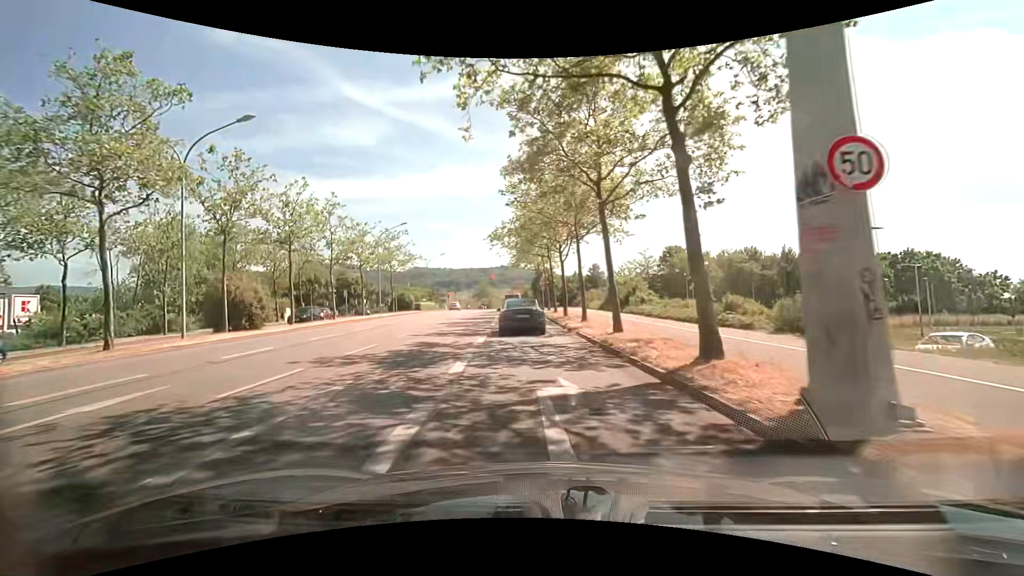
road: primary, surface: asphalt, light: Day
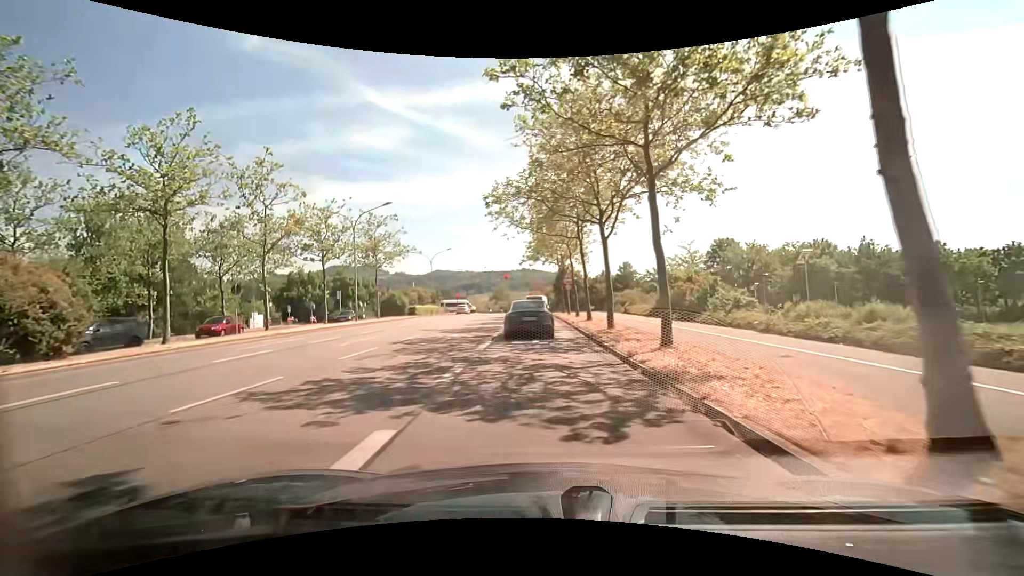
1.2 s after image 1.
(-0.3, +12.9) m; -2°
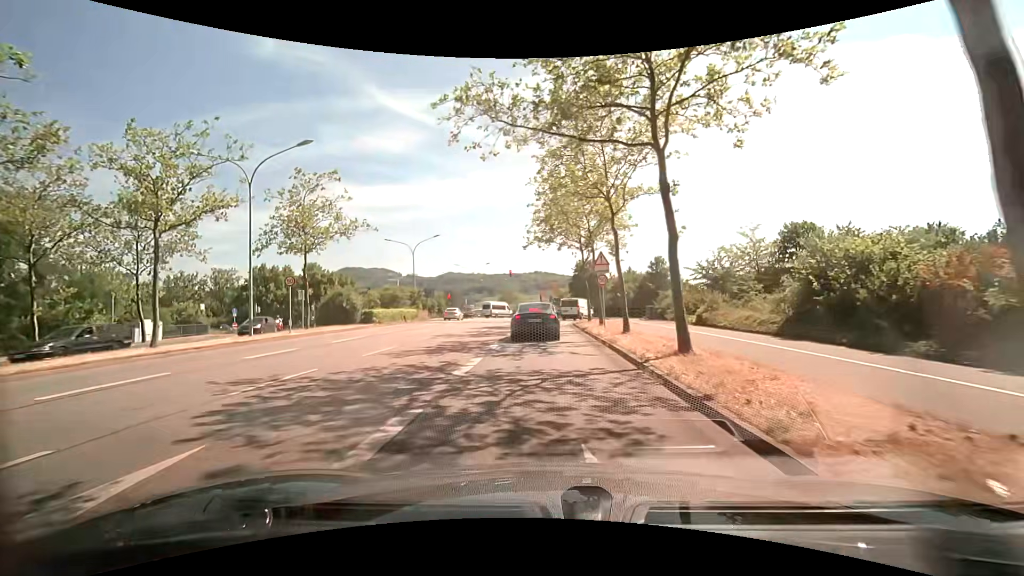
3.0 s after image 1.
(-0.2, +16.8) m; -1°
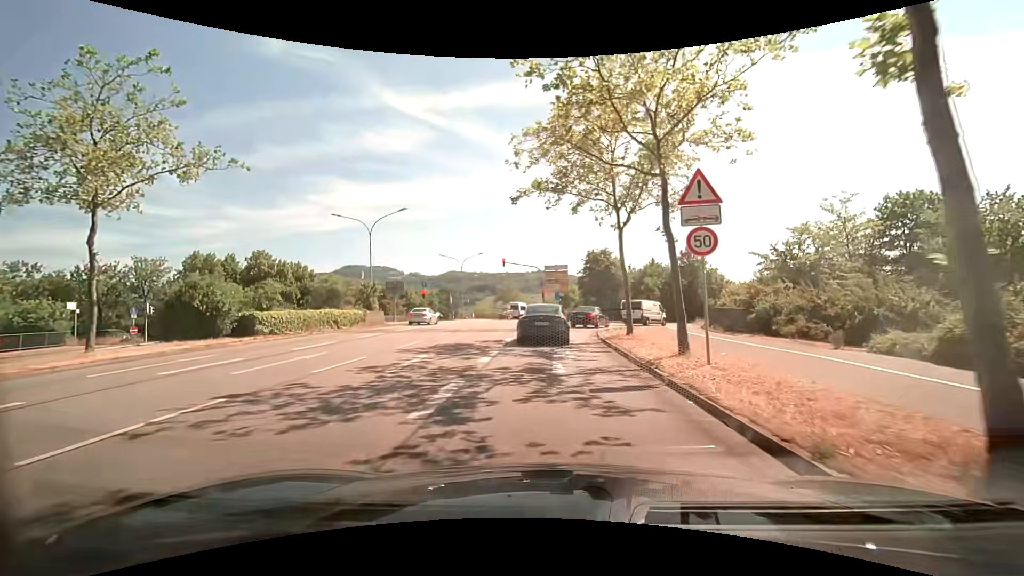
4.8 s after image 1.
(-0.1, +15.4) m; -1°
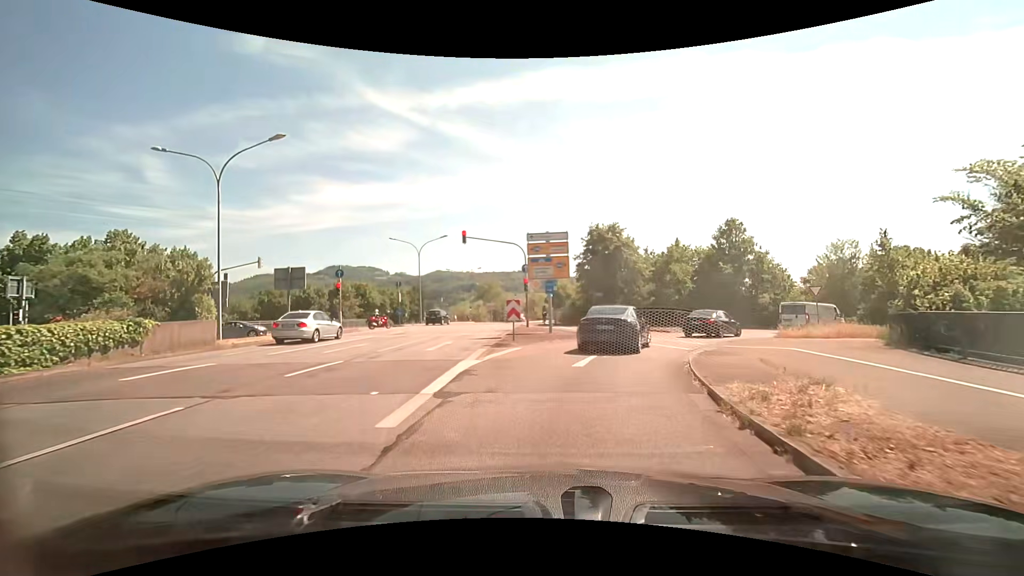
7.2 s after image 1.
(+0.2, +18.3) m; +2°
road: primary_link
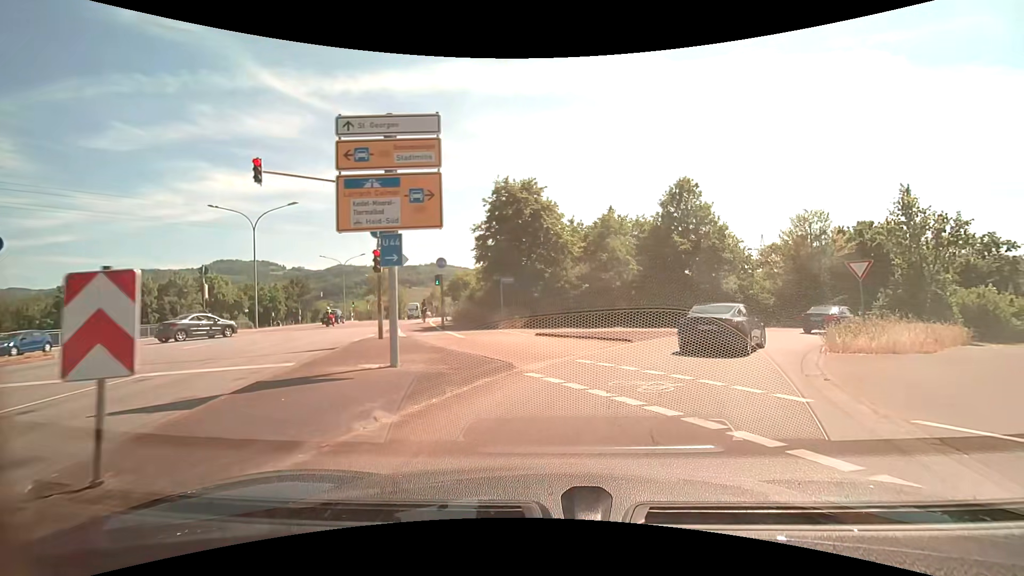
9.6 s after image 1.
(+1.1, +14.1) m; +11°
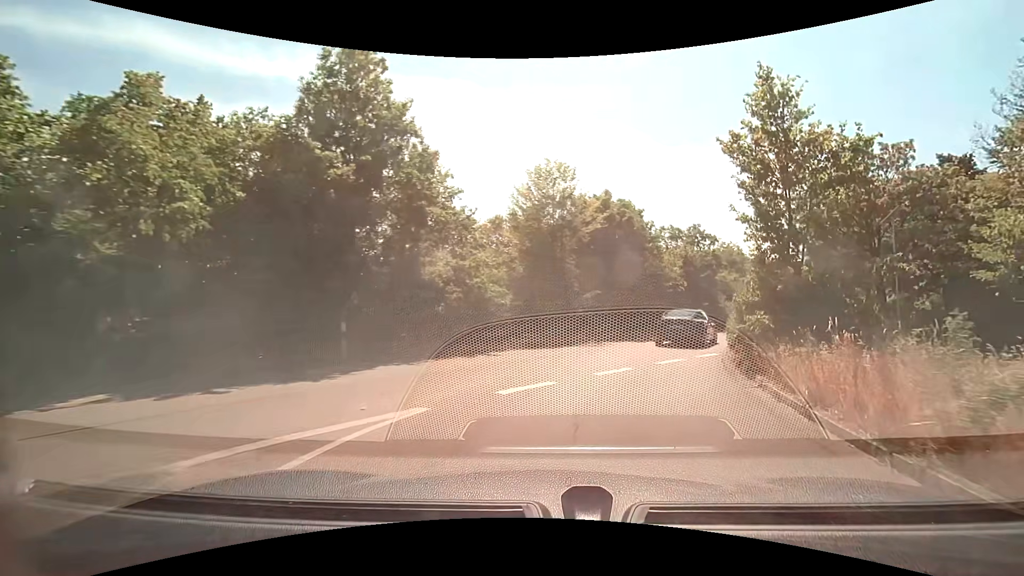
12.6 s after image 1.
(+5.4, +18.4) m; +32°
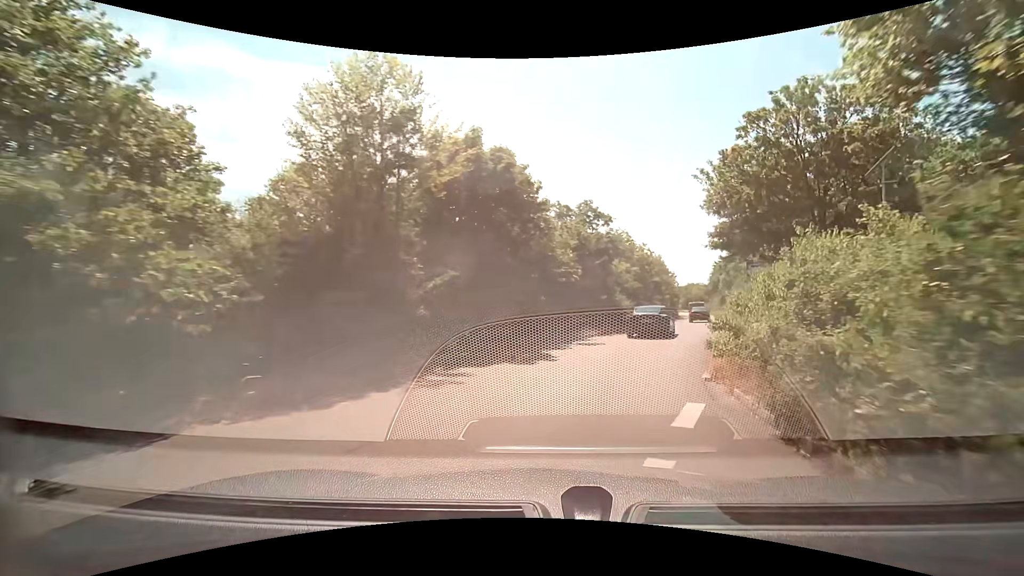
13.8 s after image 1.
(+1.2, +10.0) m; +13°
